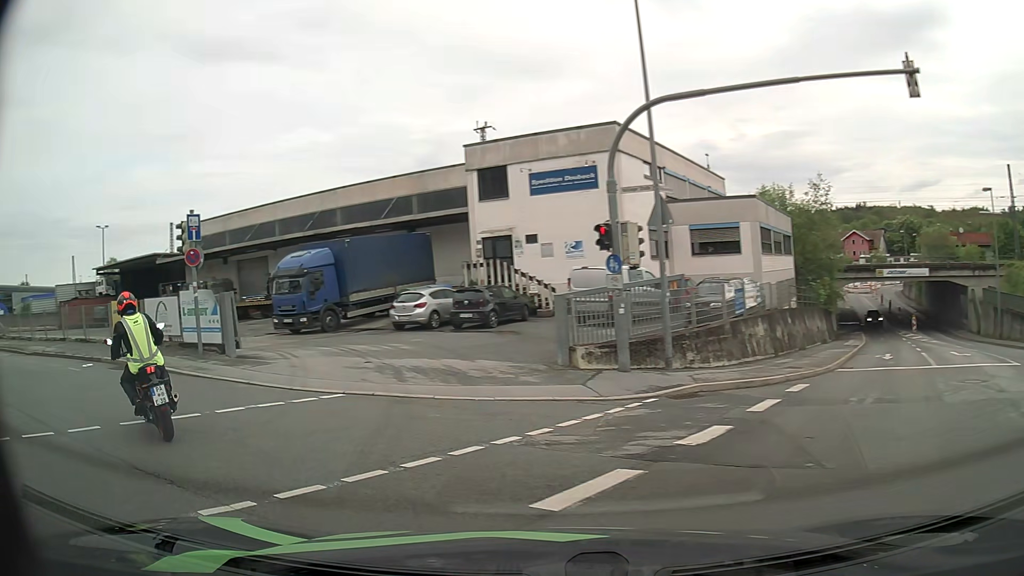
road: tertiary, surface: asphalt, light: Day
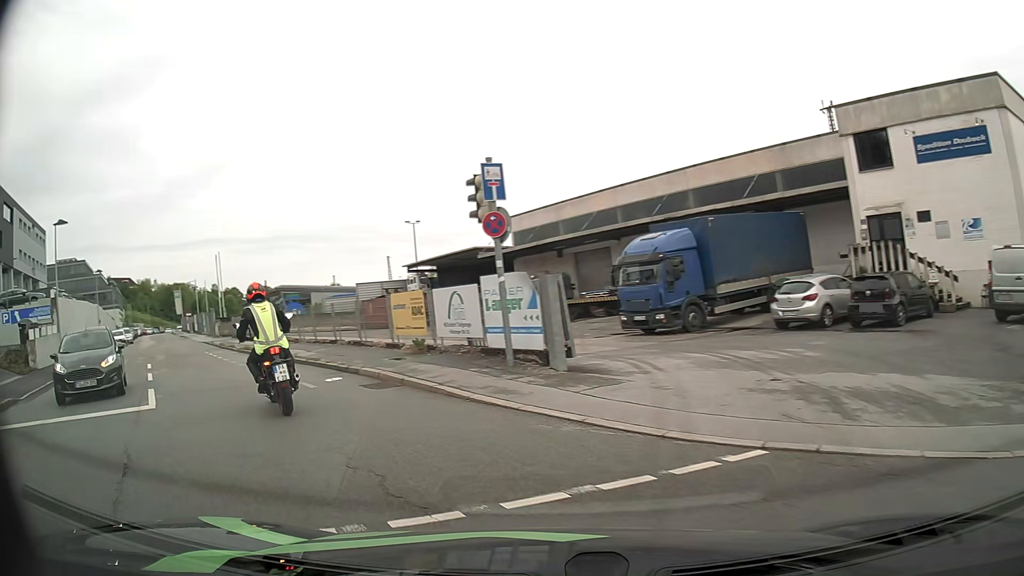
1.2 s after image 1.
(-1.5, +5.3) m; -30°
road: residential
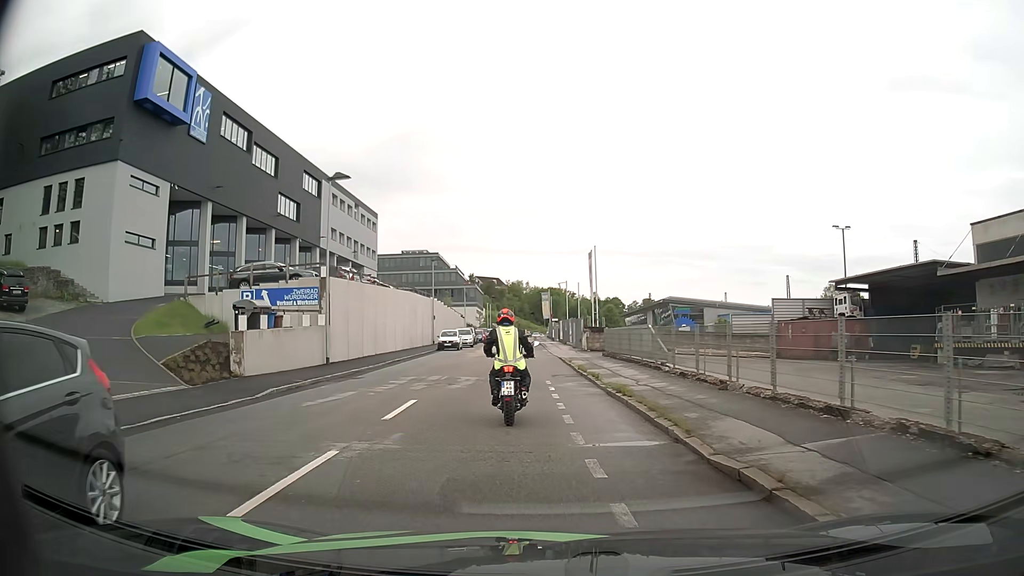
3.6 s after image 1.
(-4.9, +12.4) m; -32°
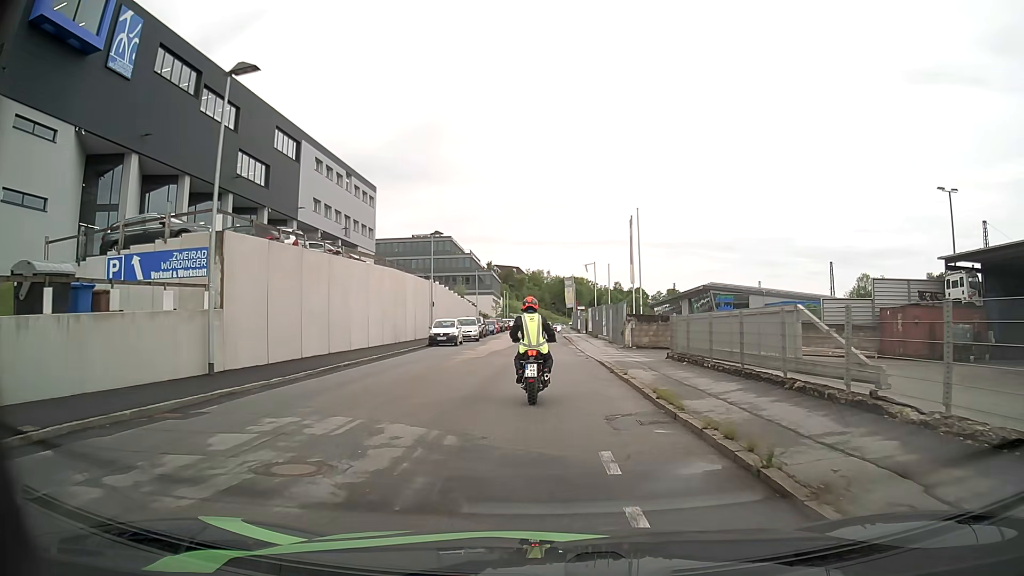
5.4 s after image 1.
(-0.5, +12.6) m; -2°
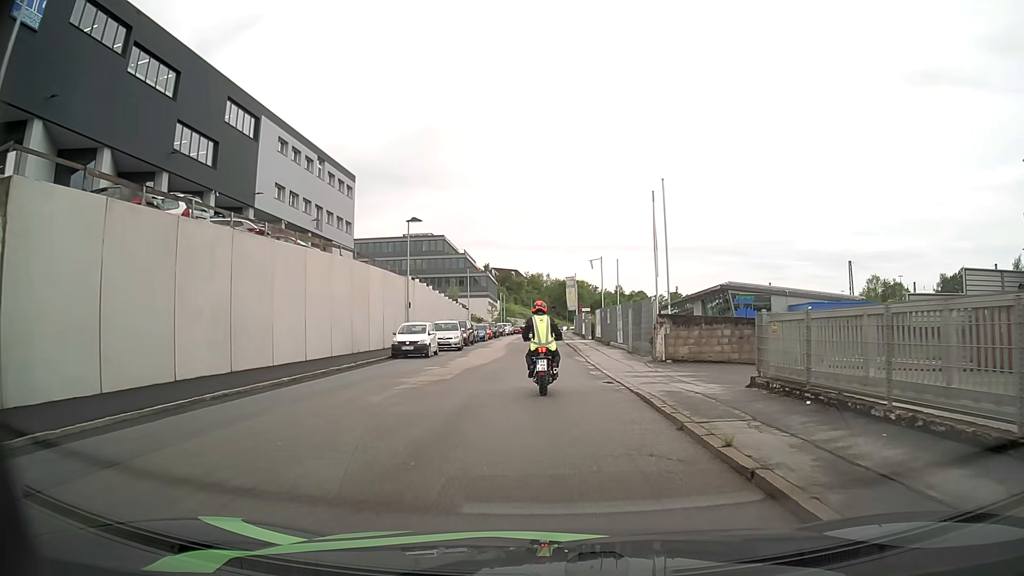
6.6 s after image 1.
(0.0, +9.0) m; 0°
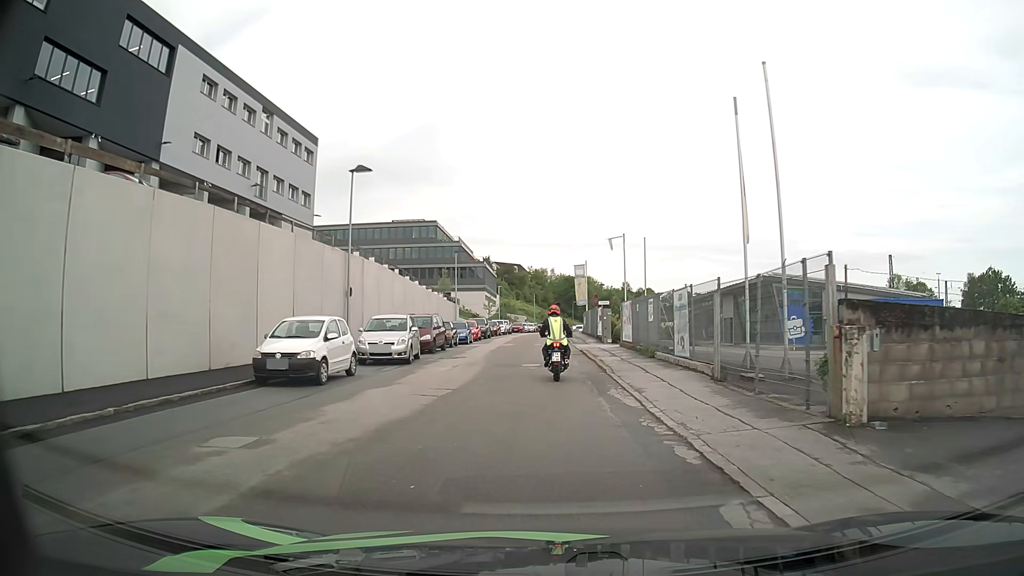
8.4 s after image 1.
(-0.1, +14.3) m; -1°
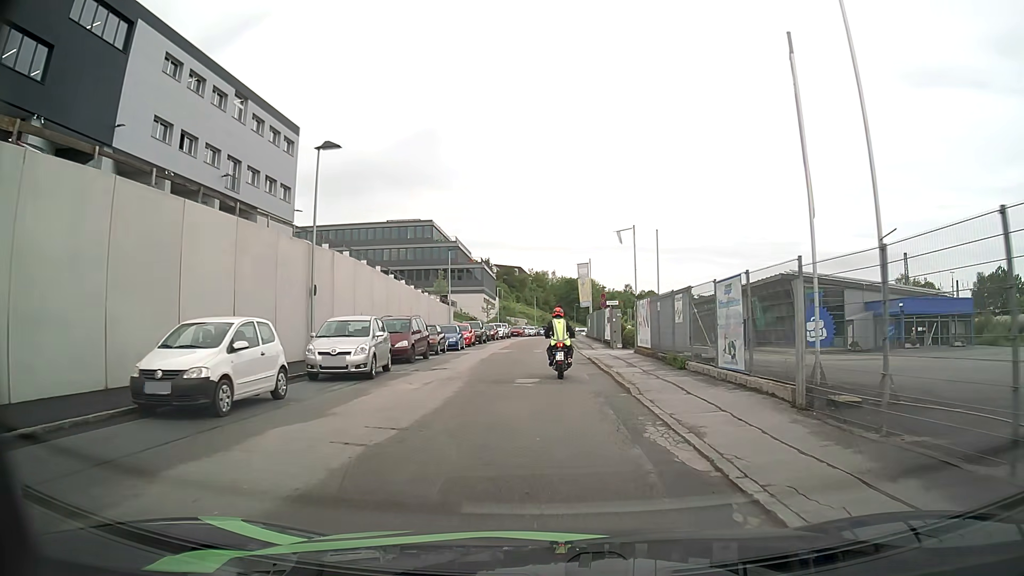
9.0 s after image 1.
(0.0, +4.9) m; 0°
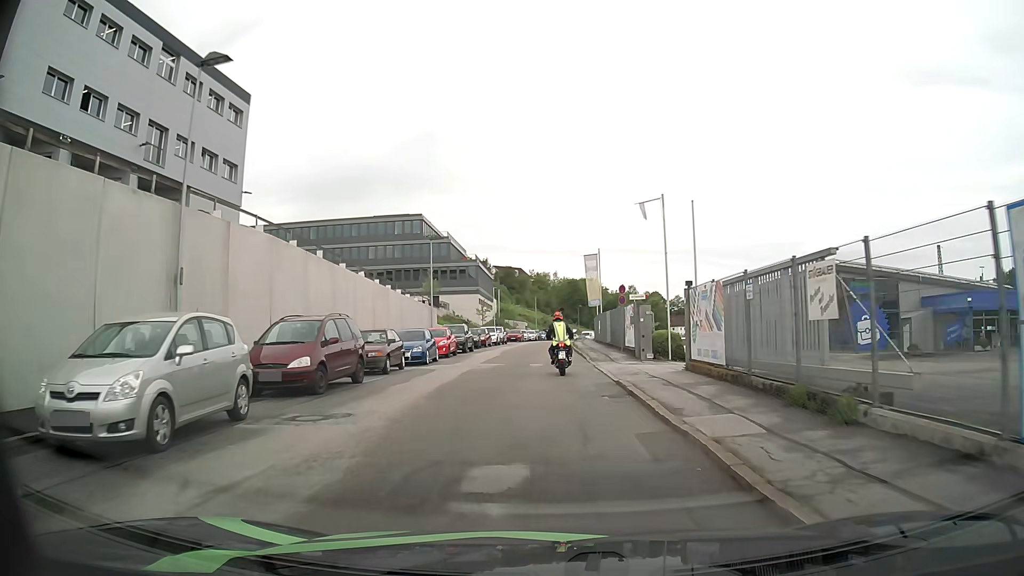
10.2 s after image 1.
(0.0, +10.1) m; 0°
(0, +10) (0, +20) (0, +30) (0, +40) (0, +50) (0, +60) (+1, +70) (+1, +80) (+2, +90) (+3, +100) m
